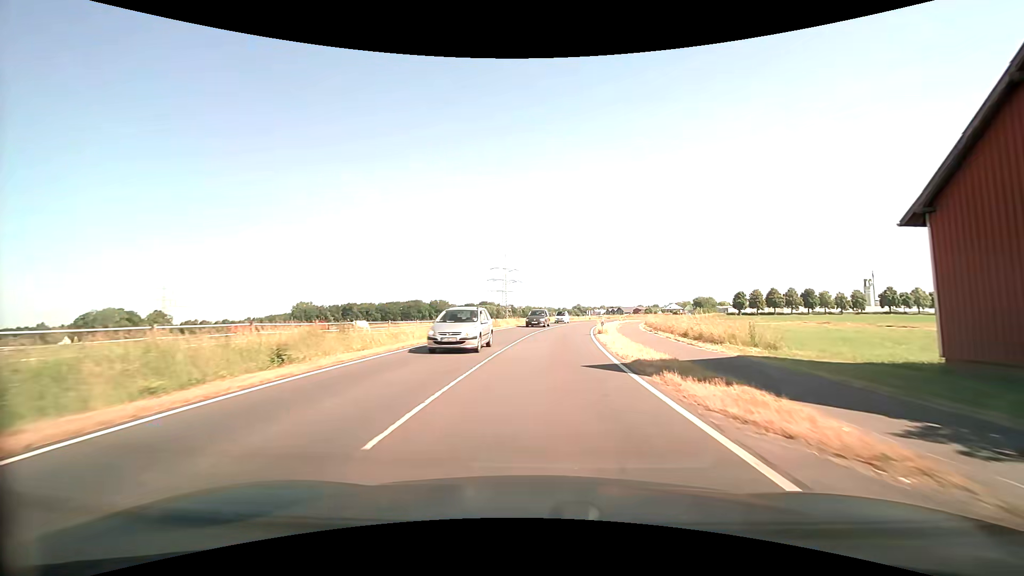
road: secondary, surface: asphalt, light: Day
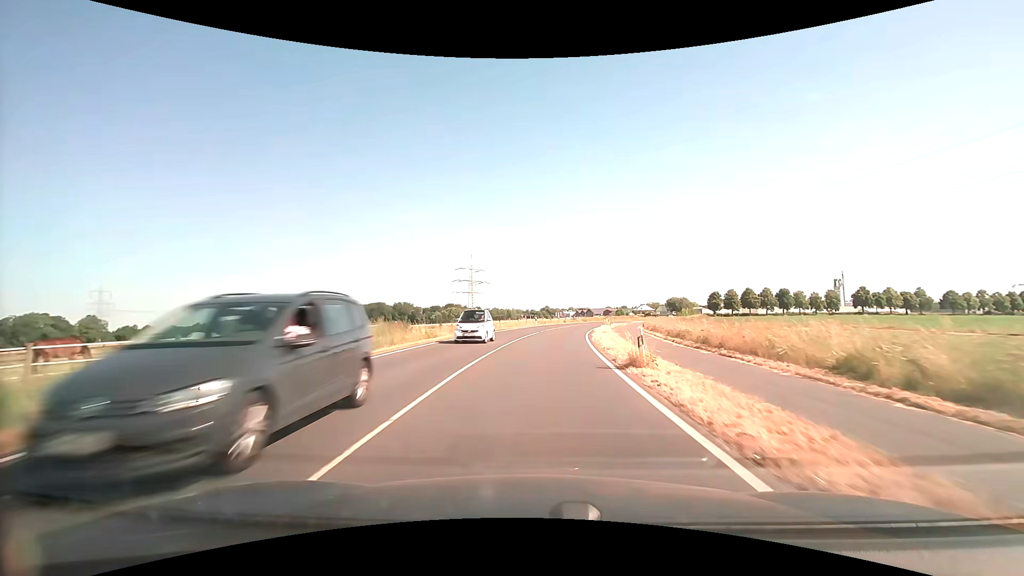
(+0.6, +18.2) m; +4°
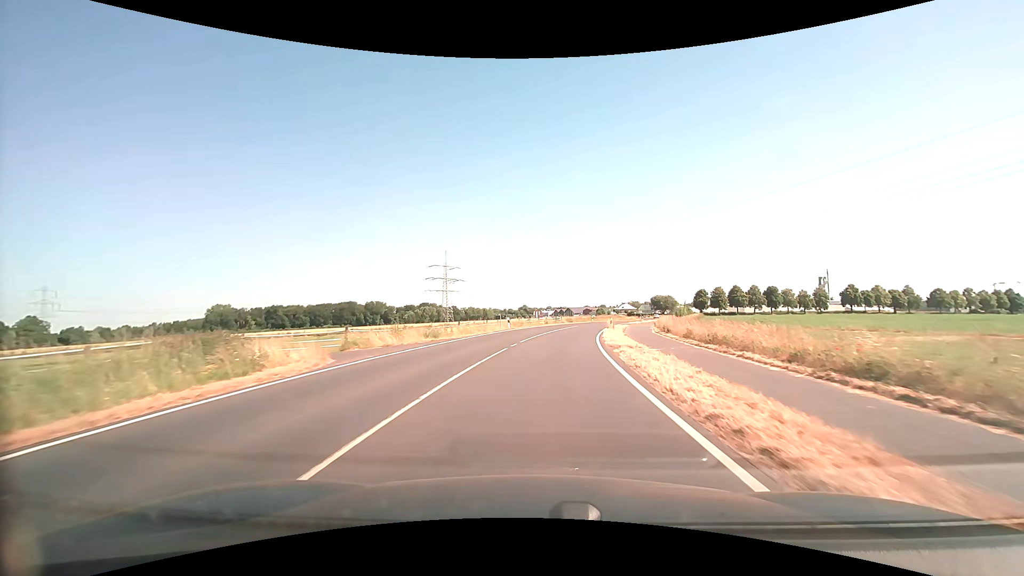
(+0.4, +18.2) m; +3°
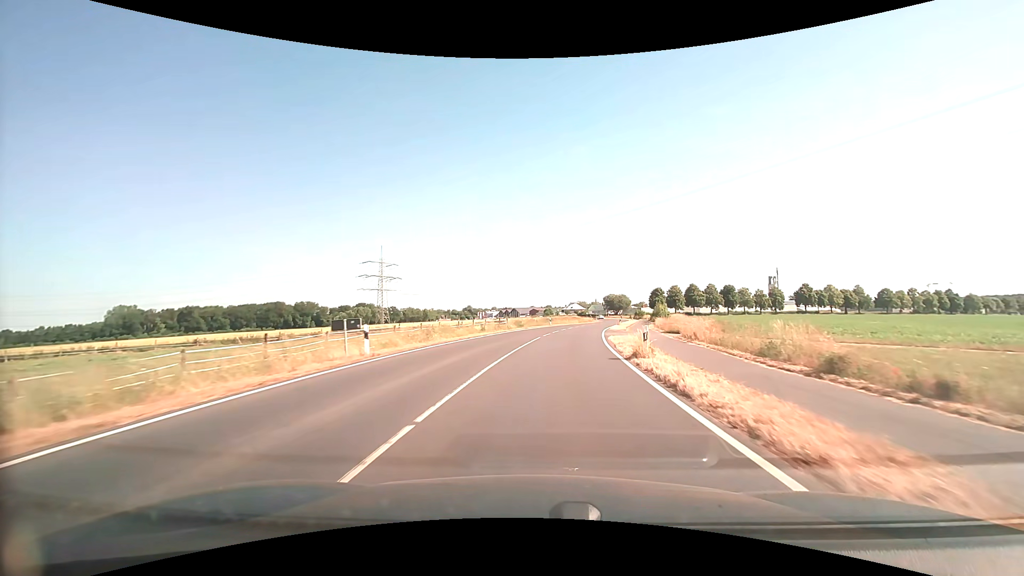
(+1.1, +27.6) m; +6°
(0, +10) (+1, +20) (+2, +30) (+3, +40) (+5, +50) (+7, +59) (+9, +69) (+11, +79) (+13, +89) (+15, +99) m
